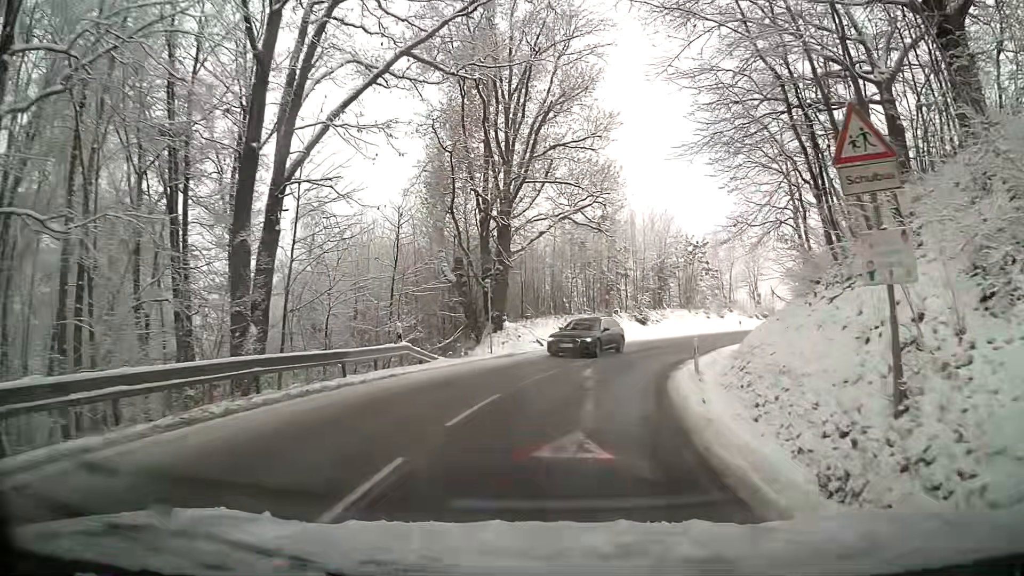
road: tertiary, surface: asphalt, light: Day
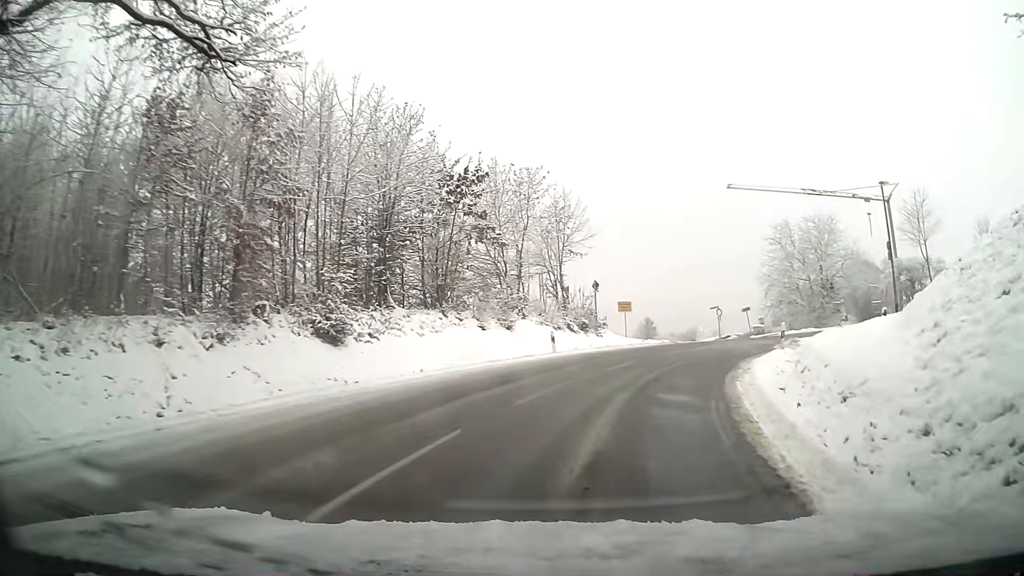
(+5.0, +27.7) m; +24°
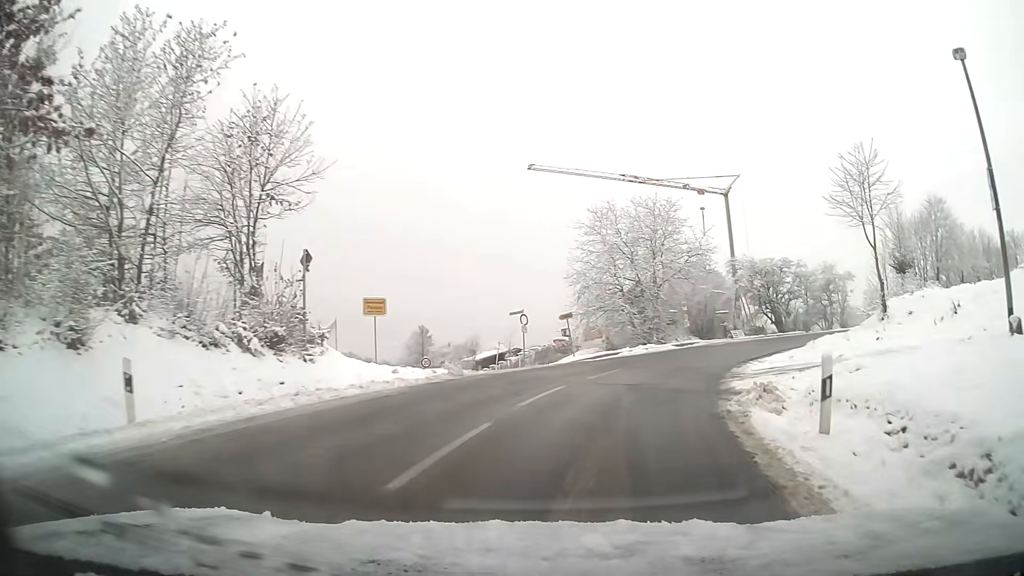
(+3.0, +16.6) m; +19°
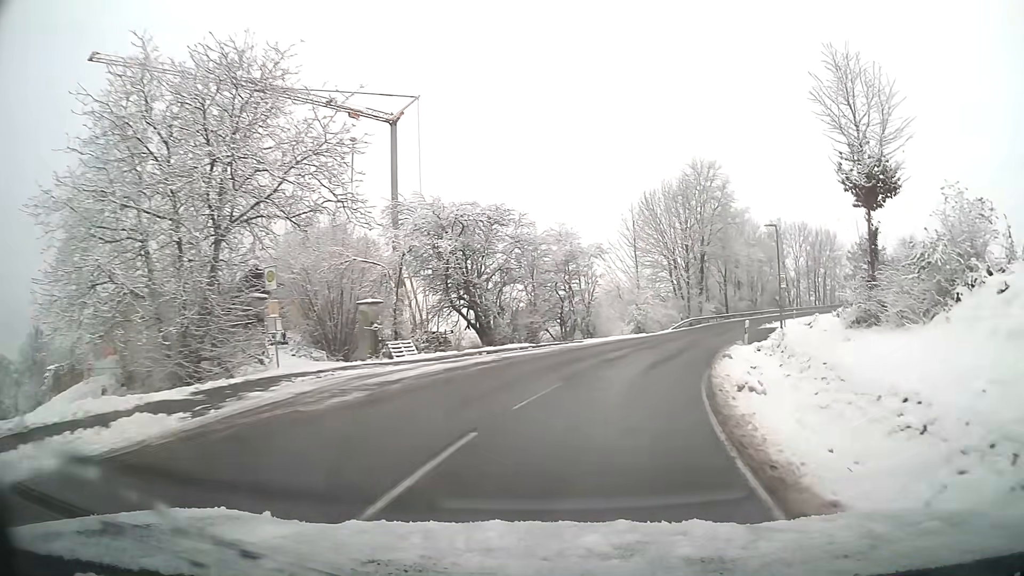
(+8.0, +29.9) m; +29°
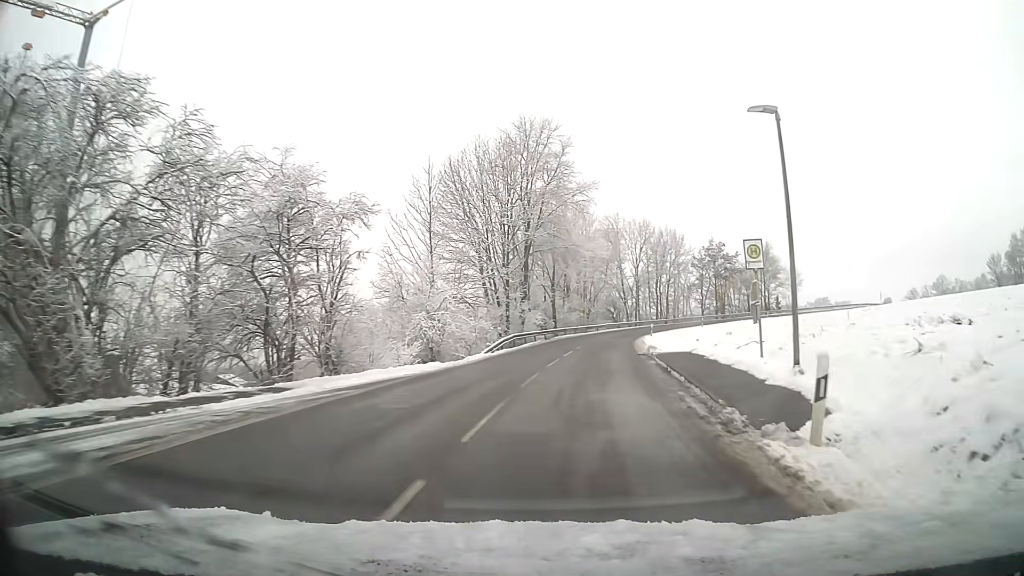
(+2.9, +20.2) m; +15°
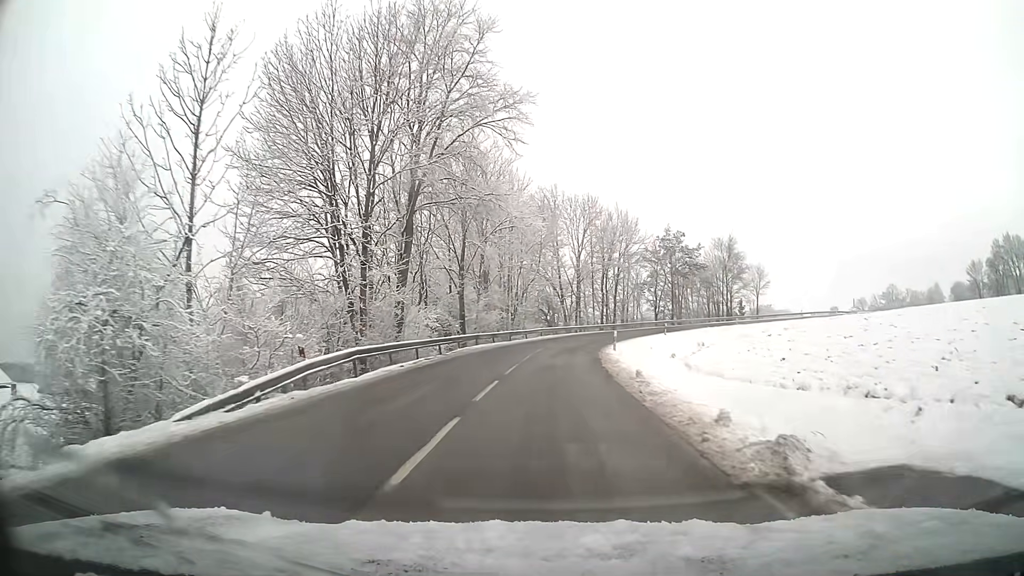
(+1.3, +21.0) m; +6°
